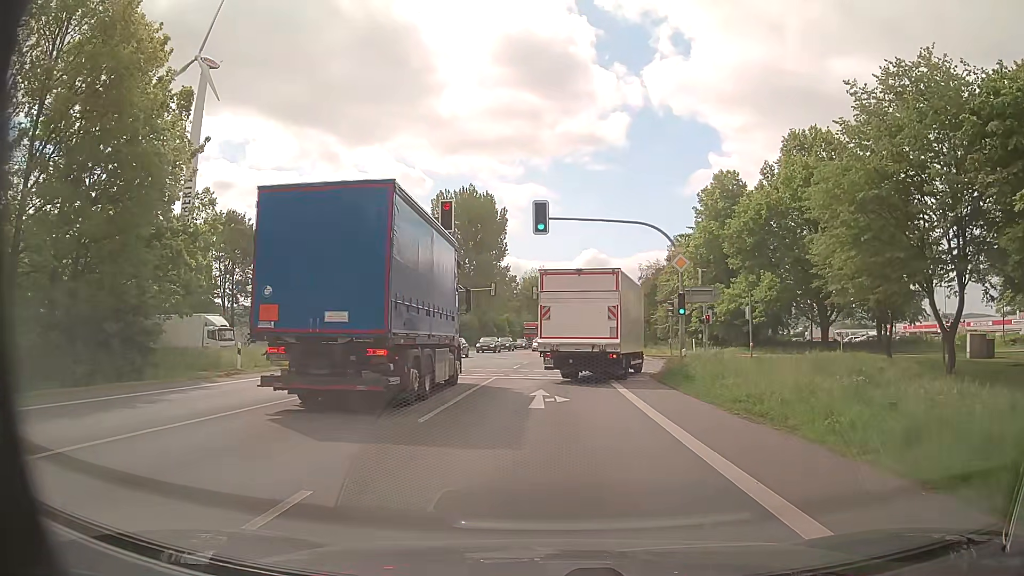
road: primary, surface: asphalt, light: Day
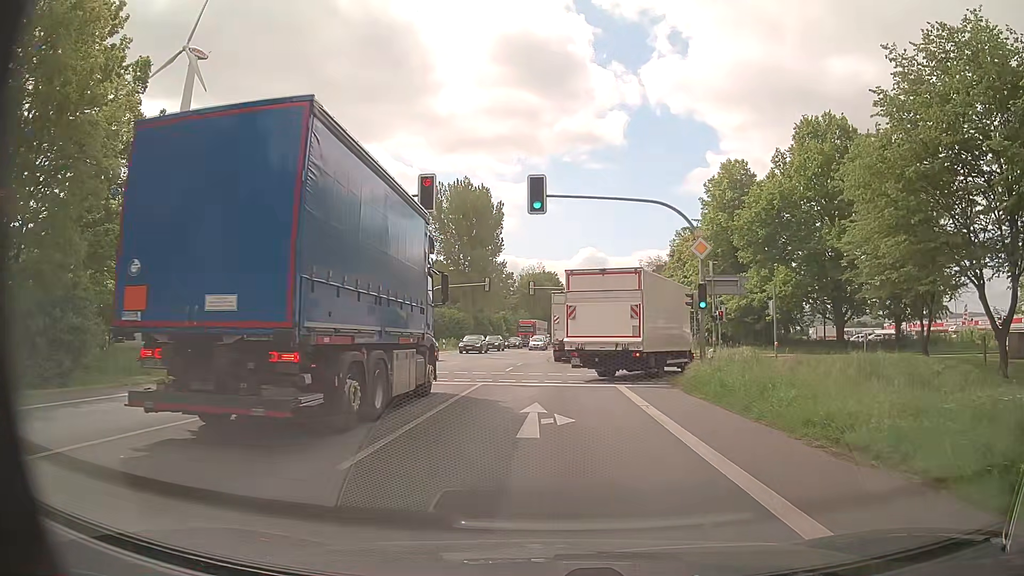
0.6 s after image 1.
(0.0, +4.2) m; 0°
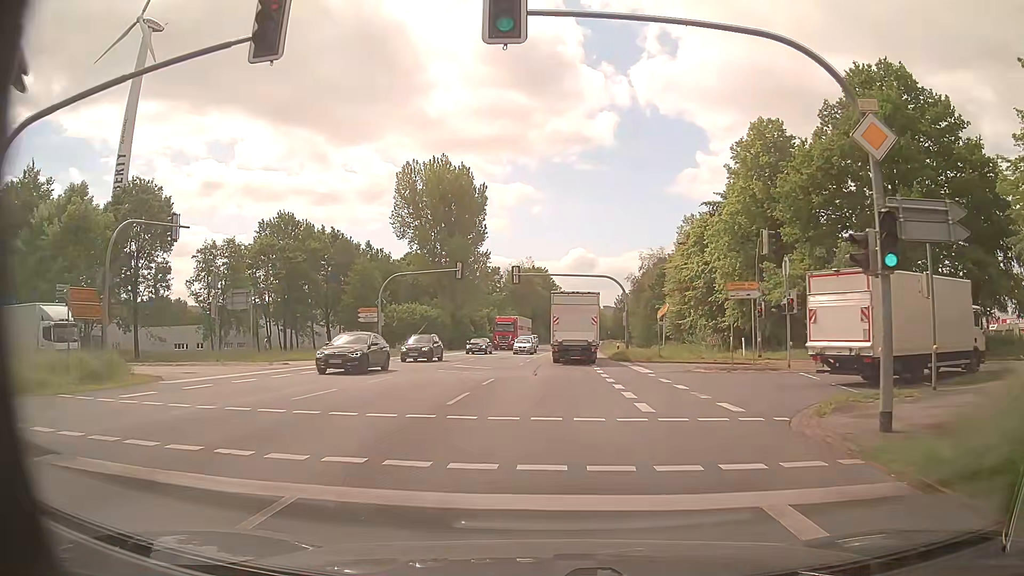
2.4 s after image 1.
(+0.1, +14.1) m; 0°
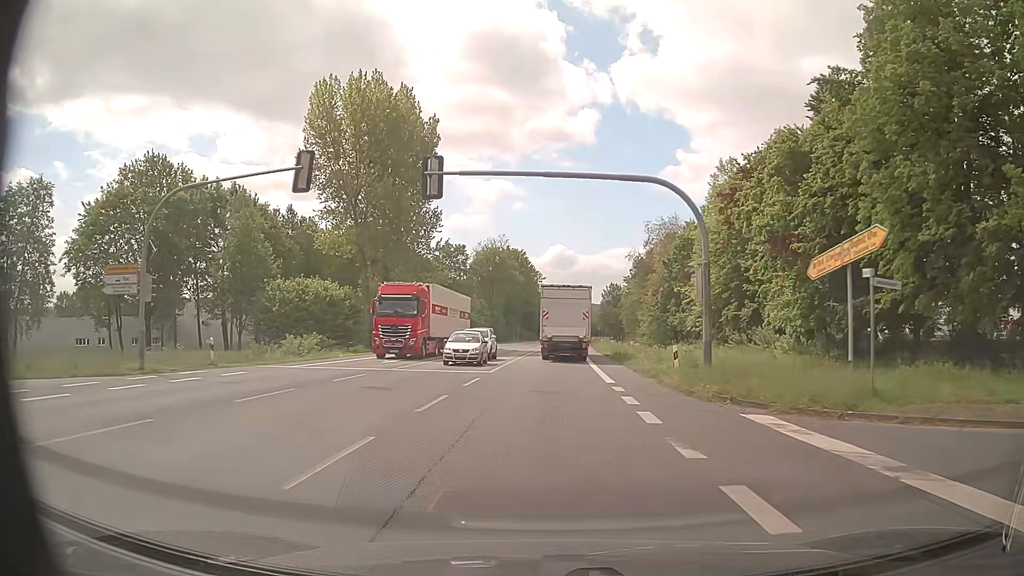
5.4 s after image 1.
(+0.7, +29.9) m; +2°
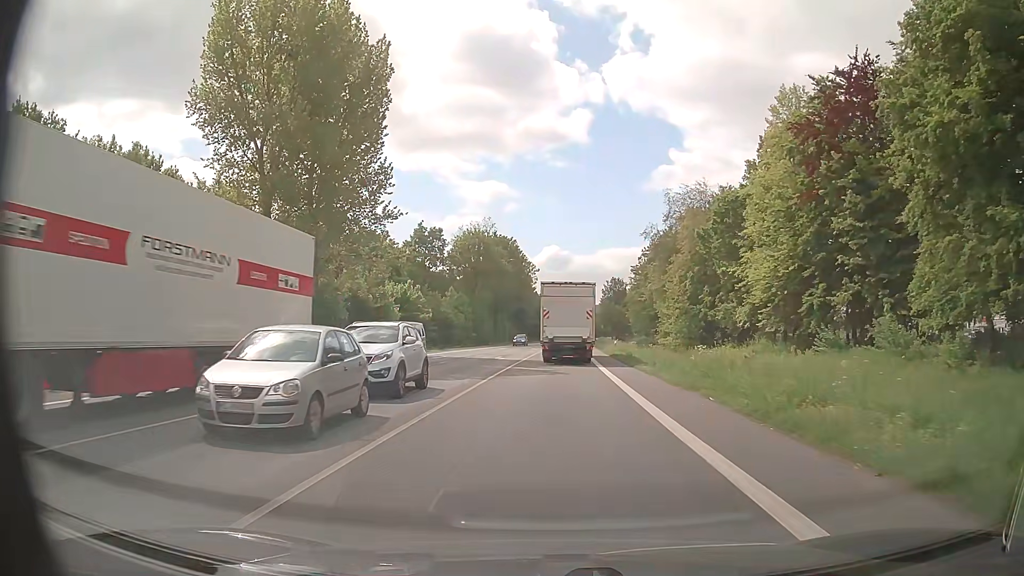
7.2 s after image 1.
(+0.1, +20.4) m; +1°
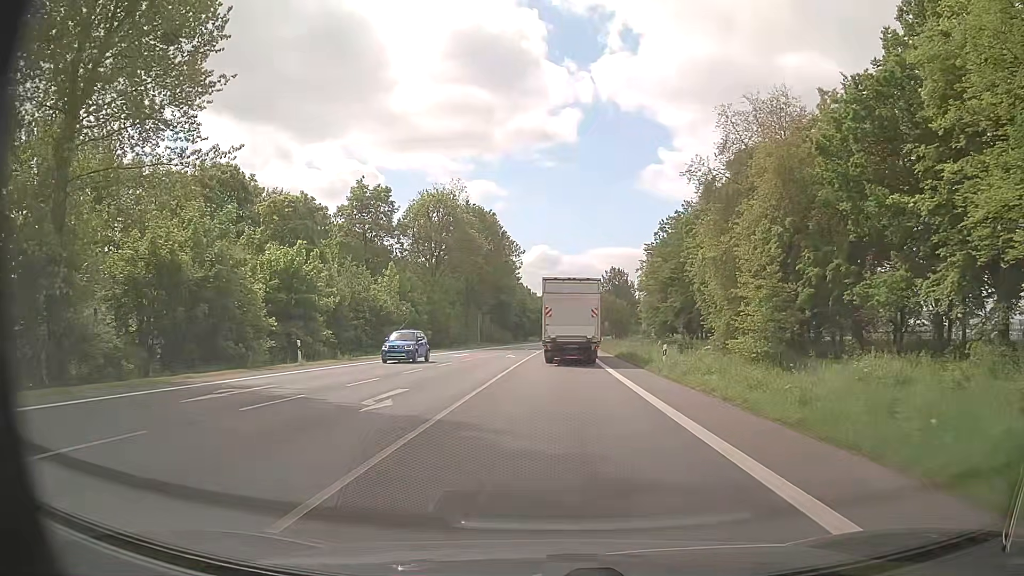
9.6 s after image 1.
(+0.1, +27.5) m; +1°
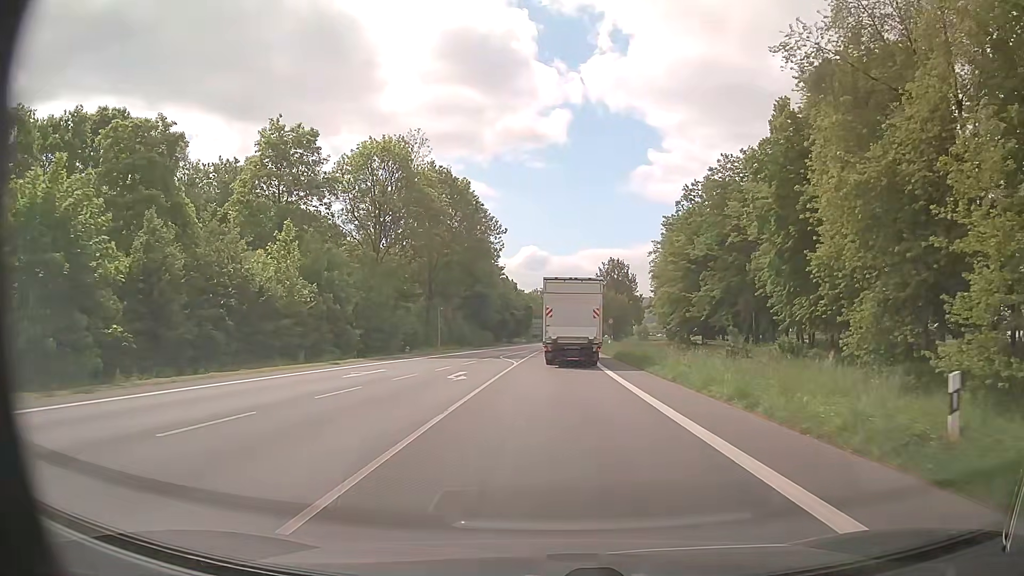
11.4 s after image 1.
(+0.1, +21.5) m; +1°
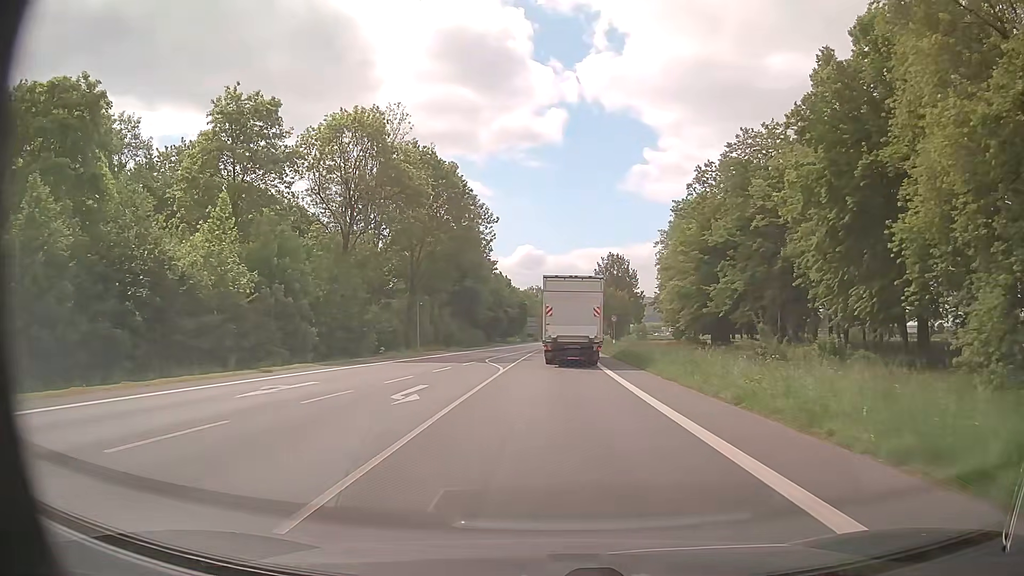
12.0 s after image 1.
(0.0, +7.4) m; 0°
(0, +10) (0, +20) (0, +30) (+1, +40) (+1, +50) (+1, +60) (+2, +70) (+2, +80) (+3, +90) (+3, +100) m
